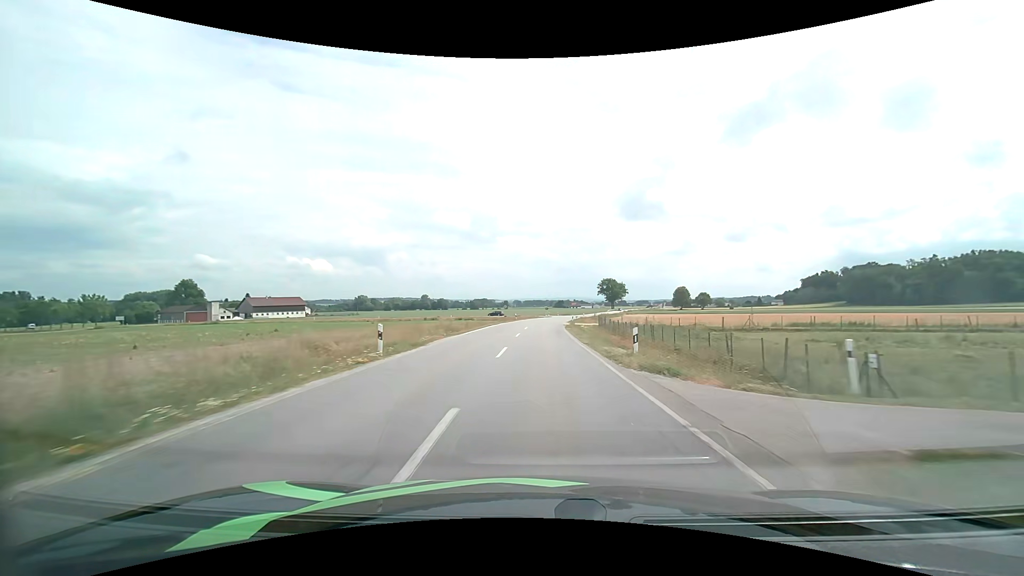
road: secondary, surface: asphalt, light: Day
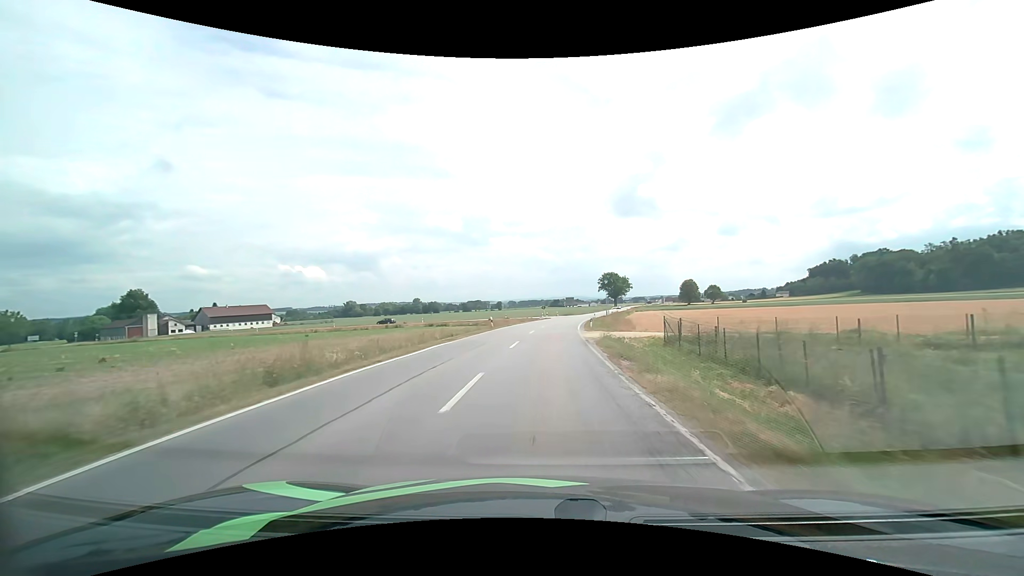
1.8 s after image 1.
(+0.2, +29.5) m; +1°
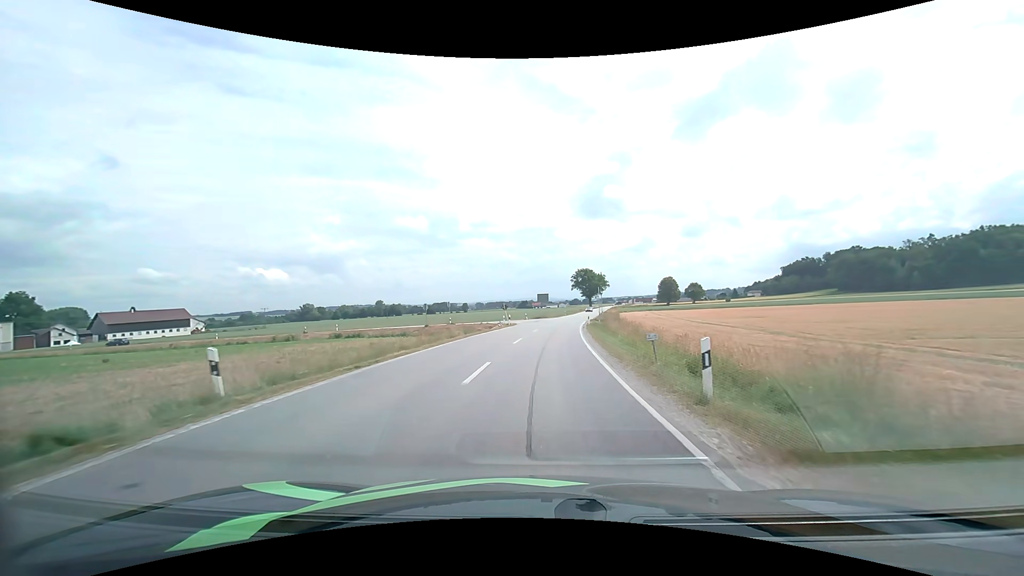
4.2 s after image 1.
(+0.8, +31.3) m; +4°
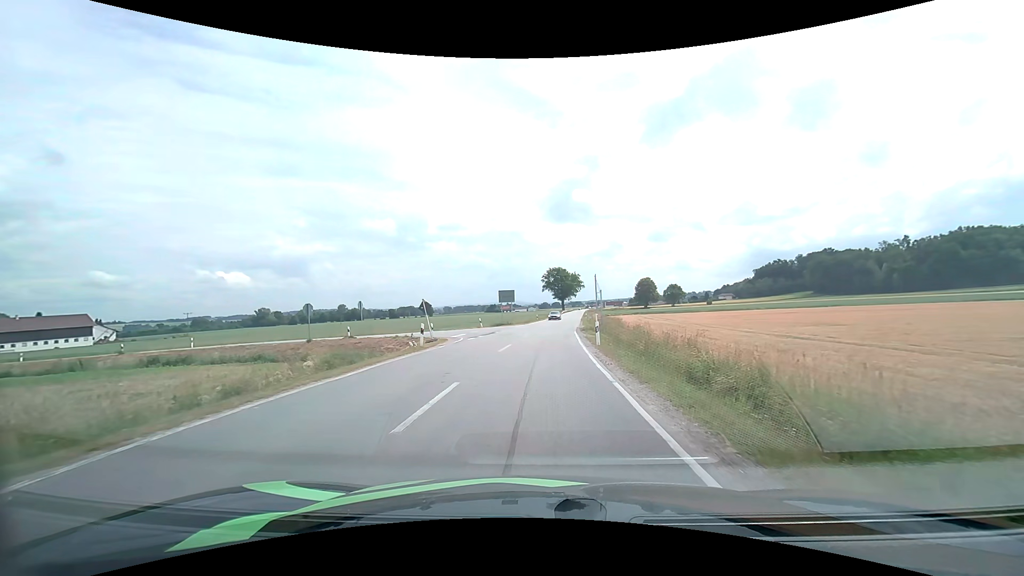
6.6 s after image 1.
(+0.7, +26.0) m; +4°
(0, +10) (0, +20) (+1, +30) (-1, +40) (-9, +45) (-19, +47) (-29, +48) (-39, +50) (-49, +52) (-59, +53) m
